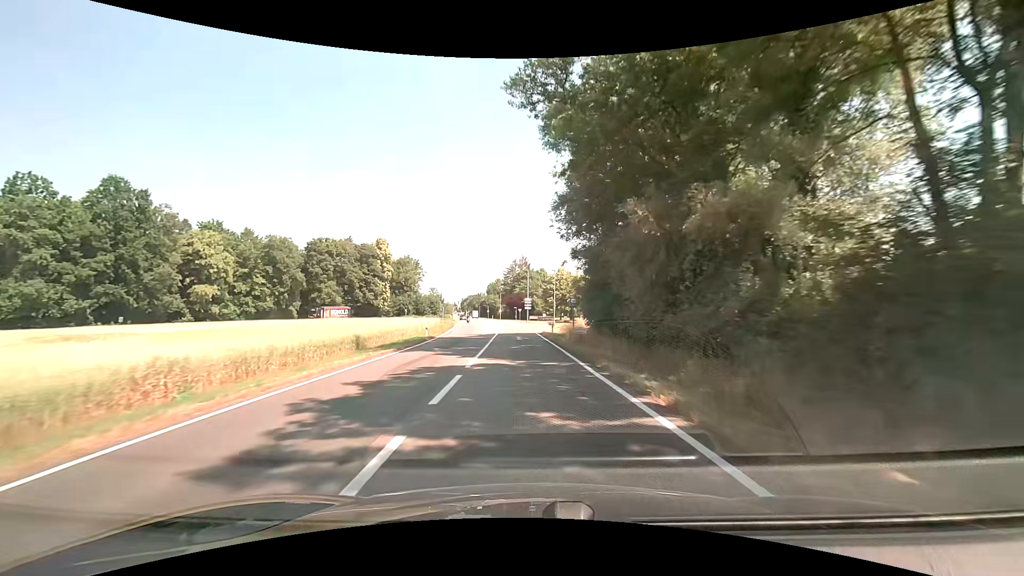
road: secondary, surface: asphalt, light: Day
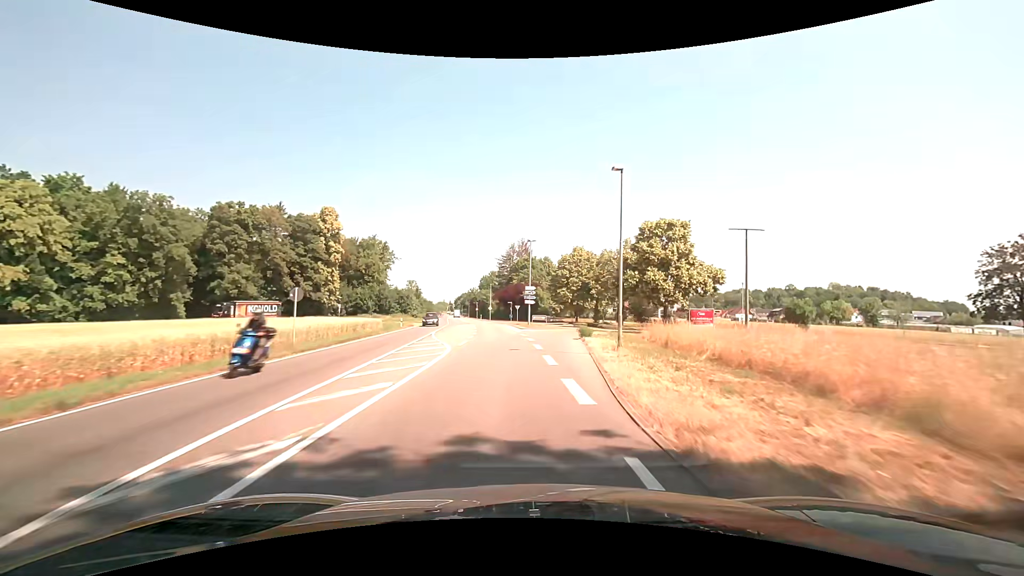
(-0.3, +37.5) m; 0°
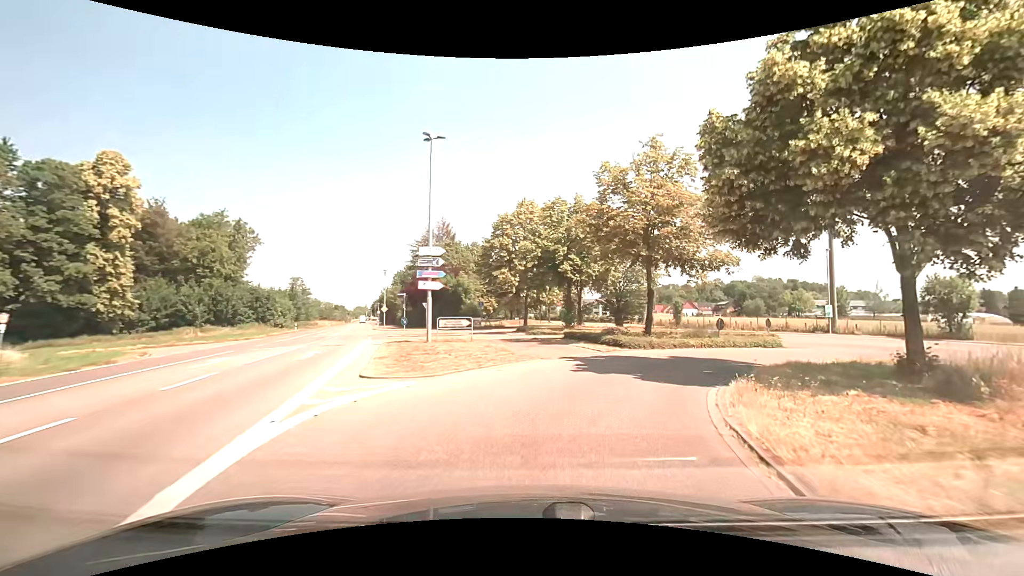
(+1.3, +33.7) m; +8°
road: unclassified
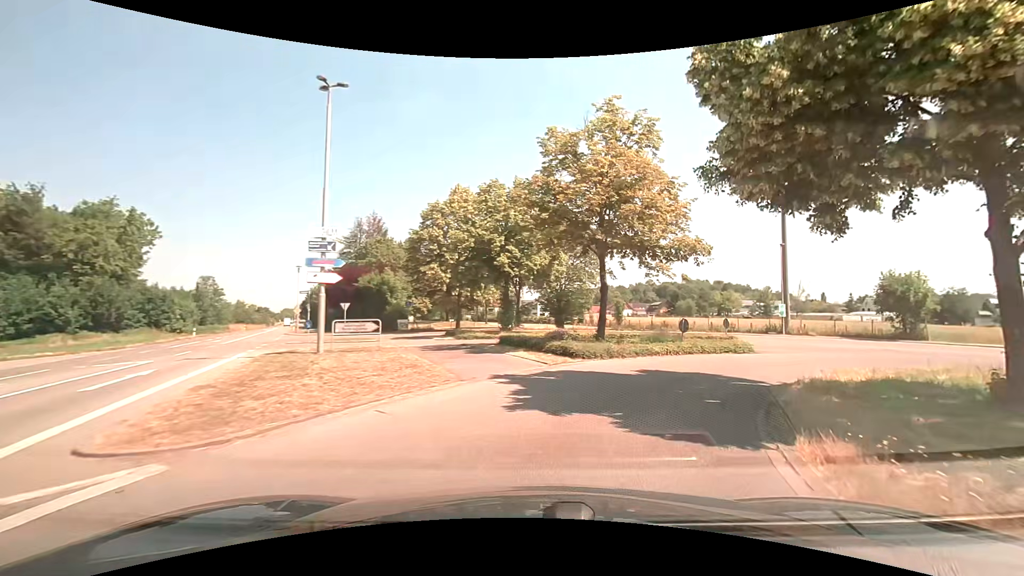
(+0.3, +5.1) m; +7°
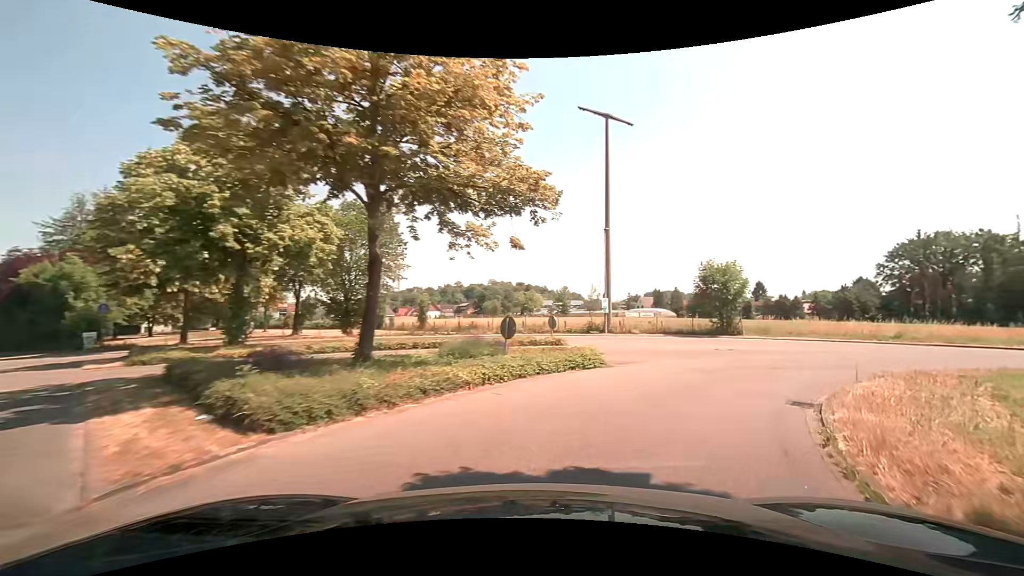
(+1.6, +9.3) m; +21°
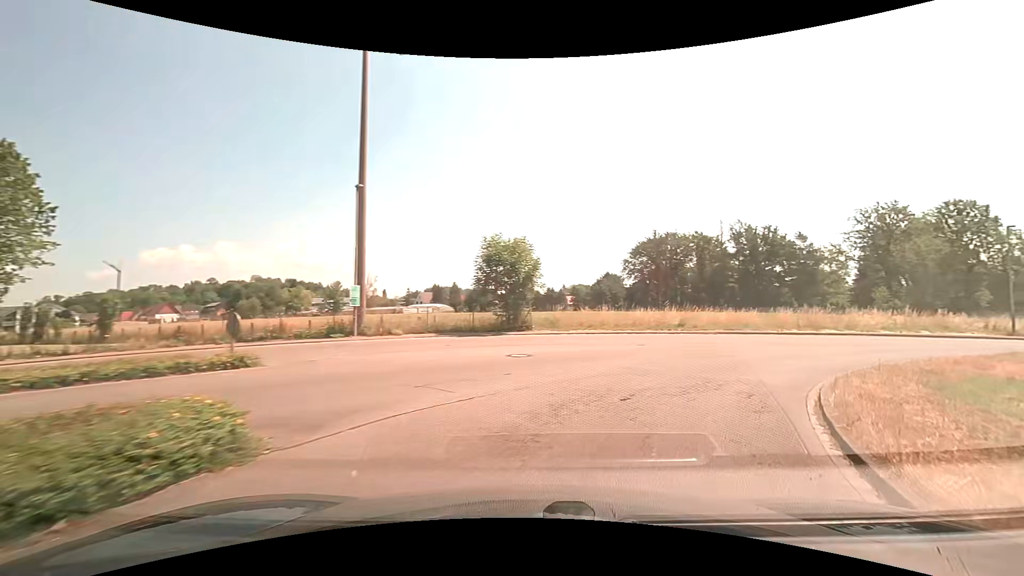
(+2.0, +8.8) m; +26°
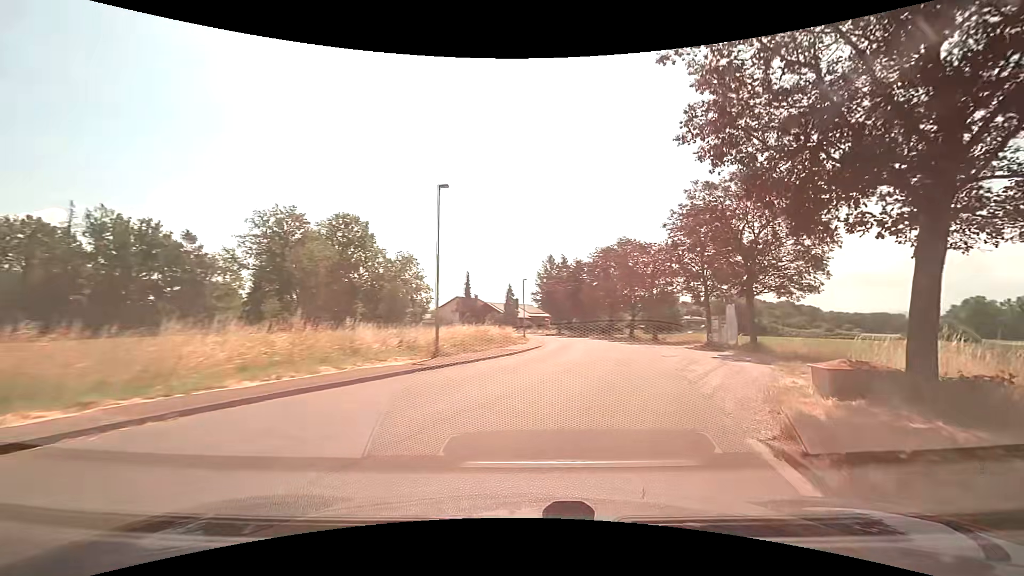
(+11.5, +19.6) m; +60°
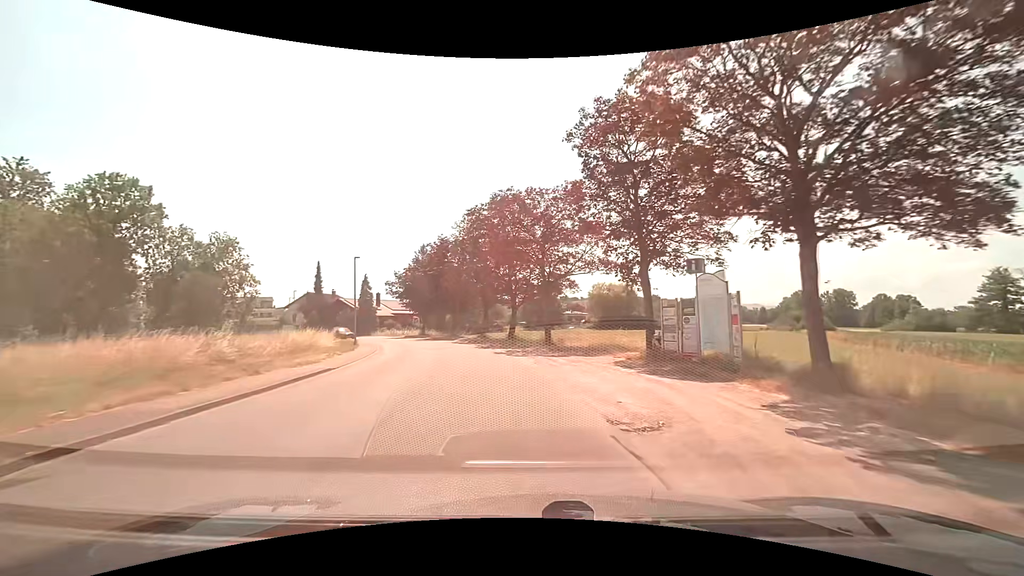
(+3.1, +16.7) m; +13°
(0, +10) (-1, +20) (-3, +30) (-6, +39) (-10, +49) (-15, +57) (-20, +65) (-27, +73) (-34, +80) (-41, +87) m
